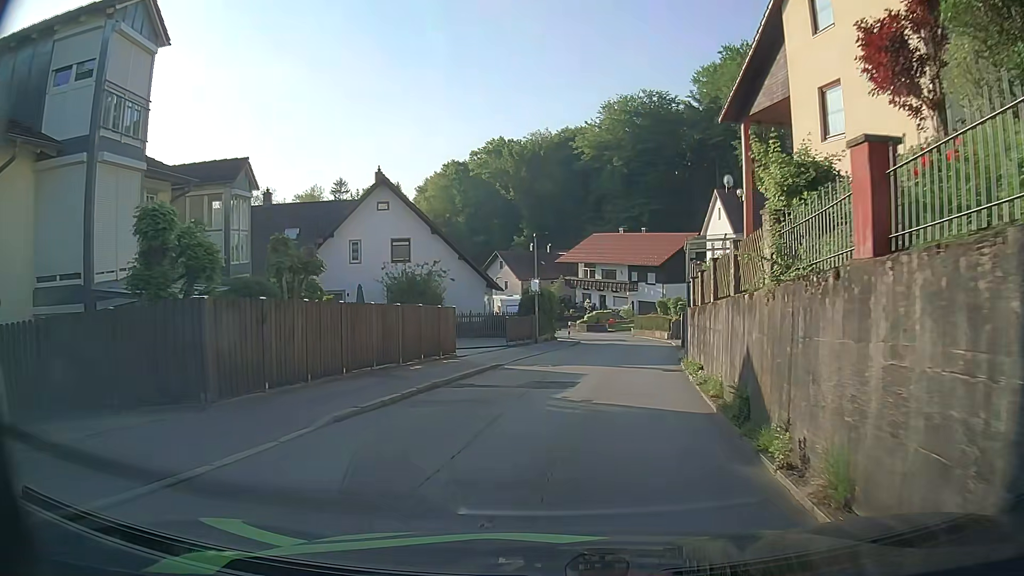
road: residential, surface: asphalt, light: Day
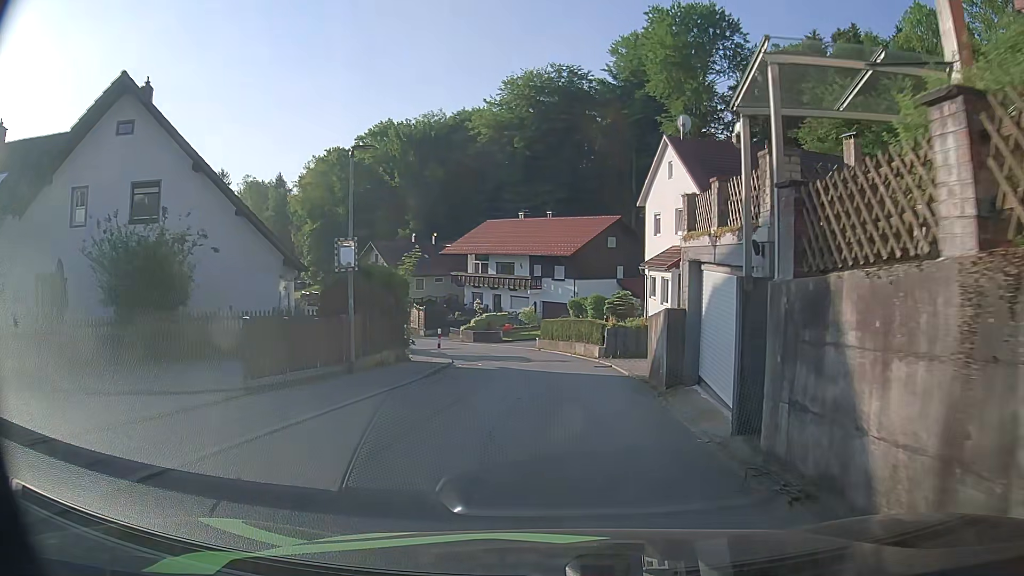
(+1.3, +16.5) m; +9°
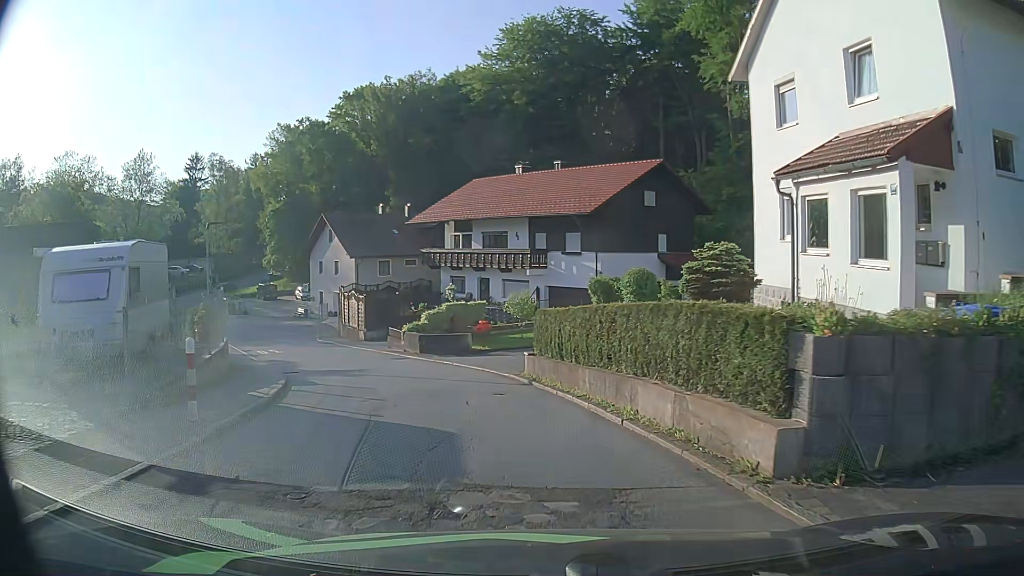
(-0.1, +19.8) m; -2°
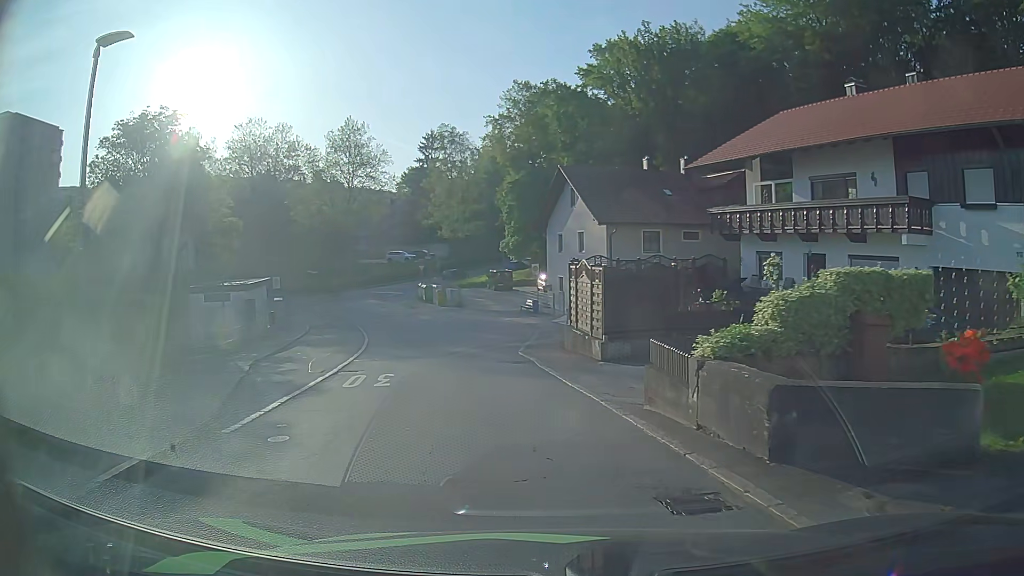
(-3.5, +18.3) m; -23°
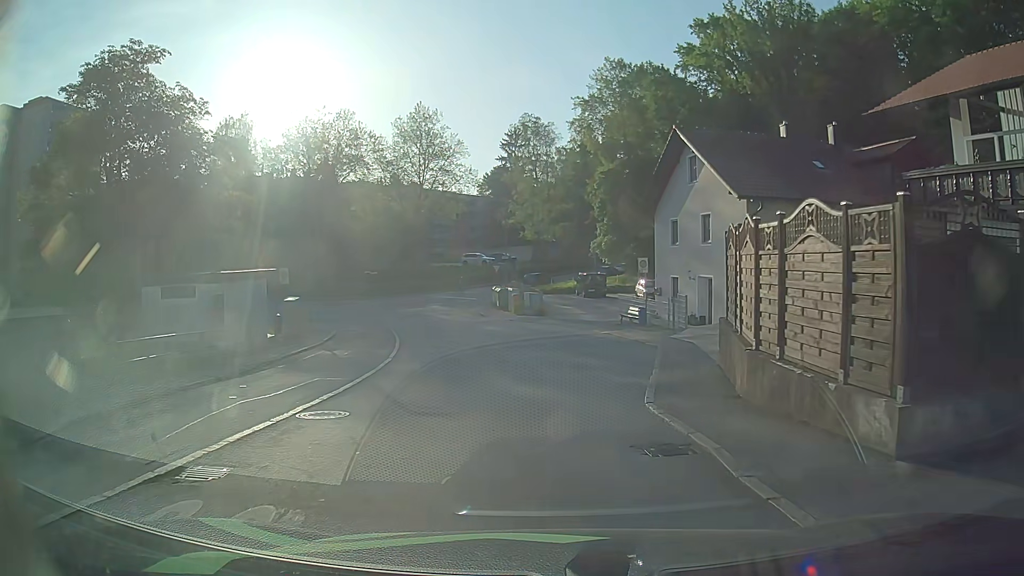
(-1.0, +11.1) m; -7°
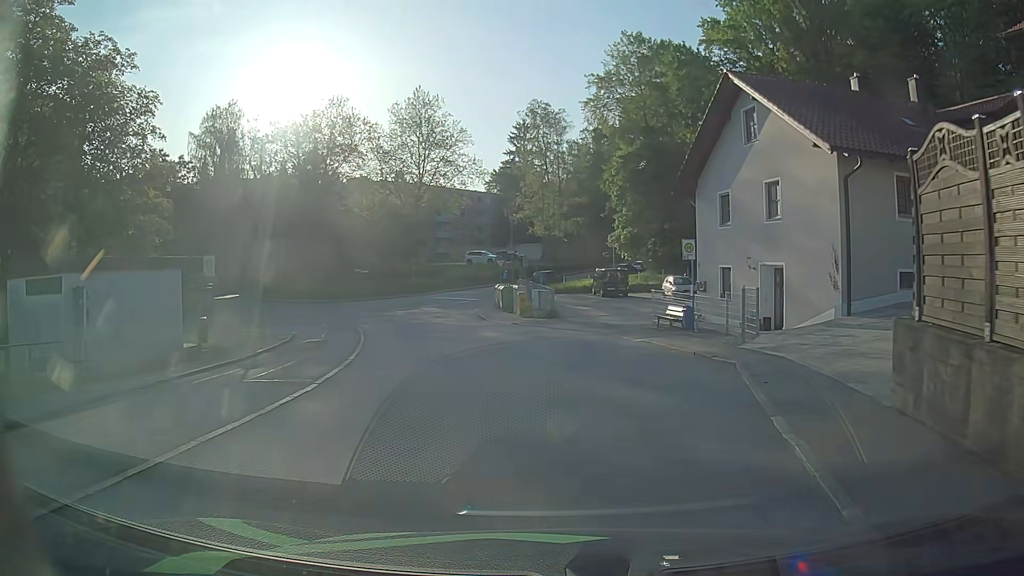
(-0.1, +7.7) m; -1°
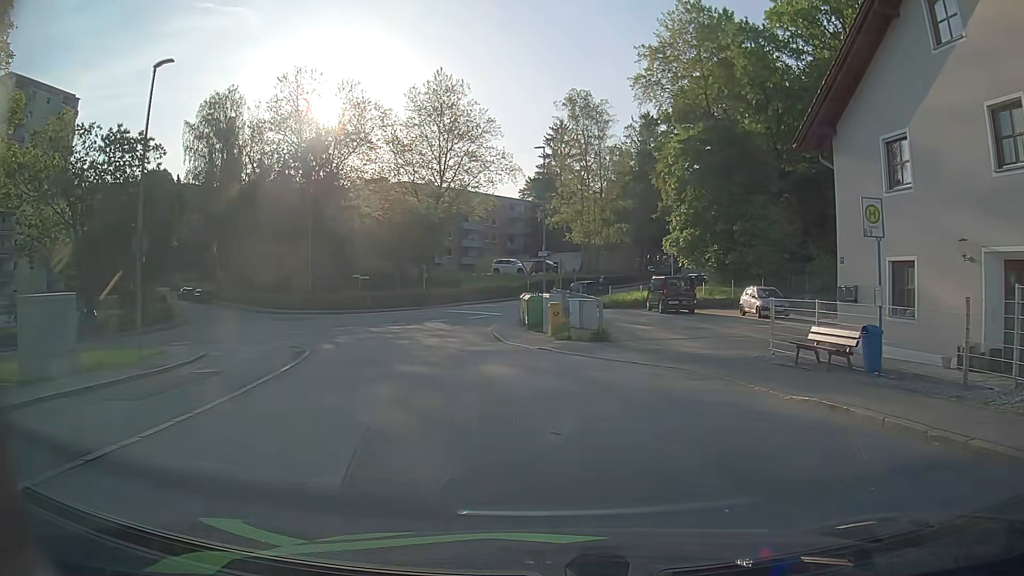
(-0.3, +11.3) m; -3°
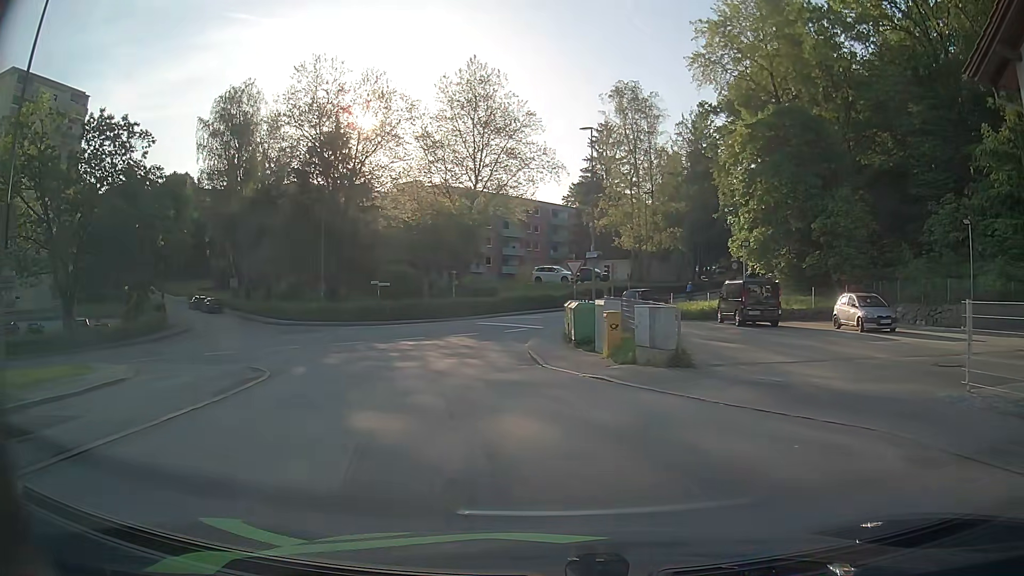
(-0.3, +6.9) m; -4°
(-1, +10) (-2, +20) (-7, +29) (-13, +36) (-20, +44) (-27, +51) (-34, +58) (-41, +65) (-47, +73) (-54, +80) m
